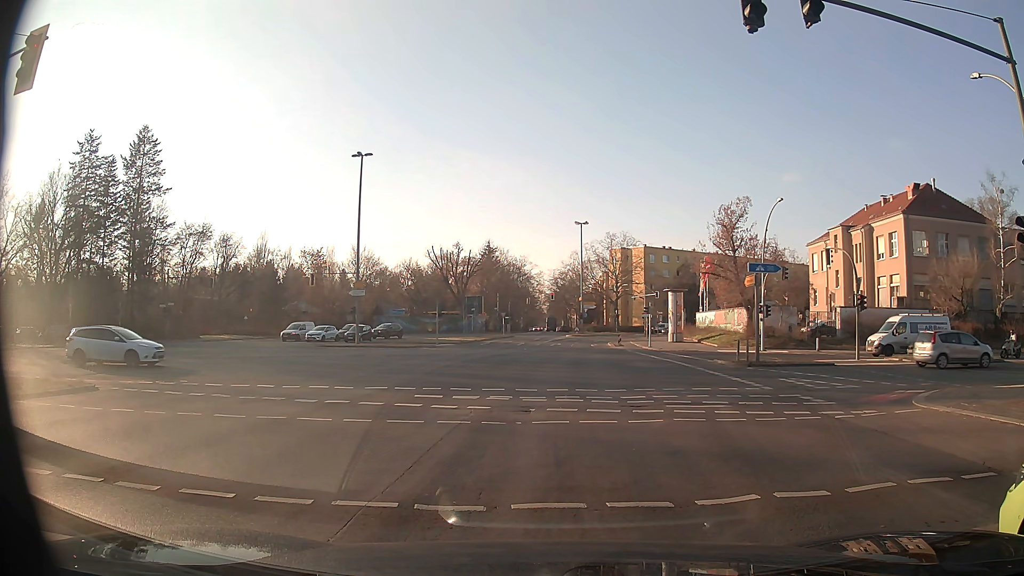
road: secondary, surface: asphalt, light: Day
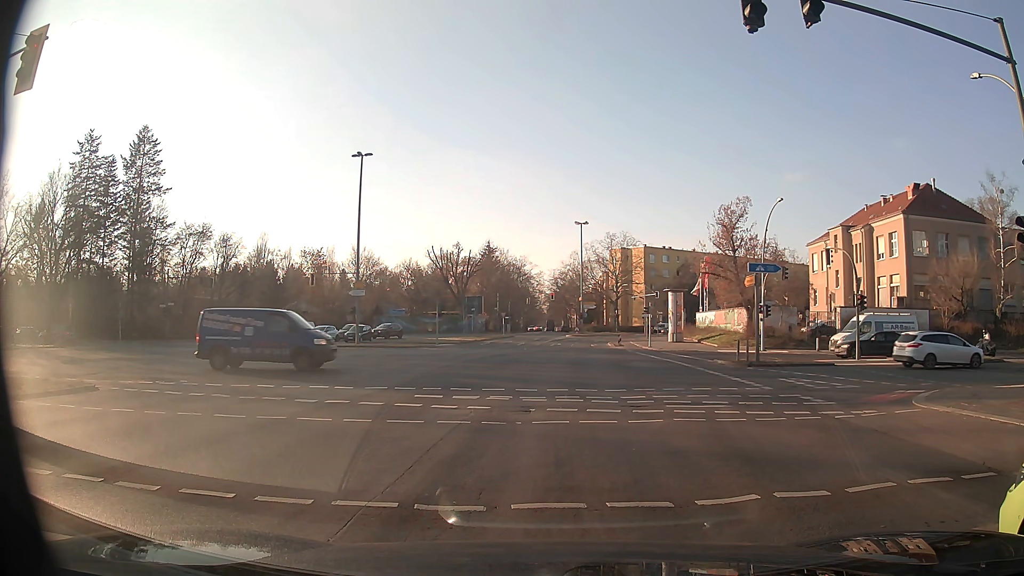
(0.0, 0.0) m; 0°
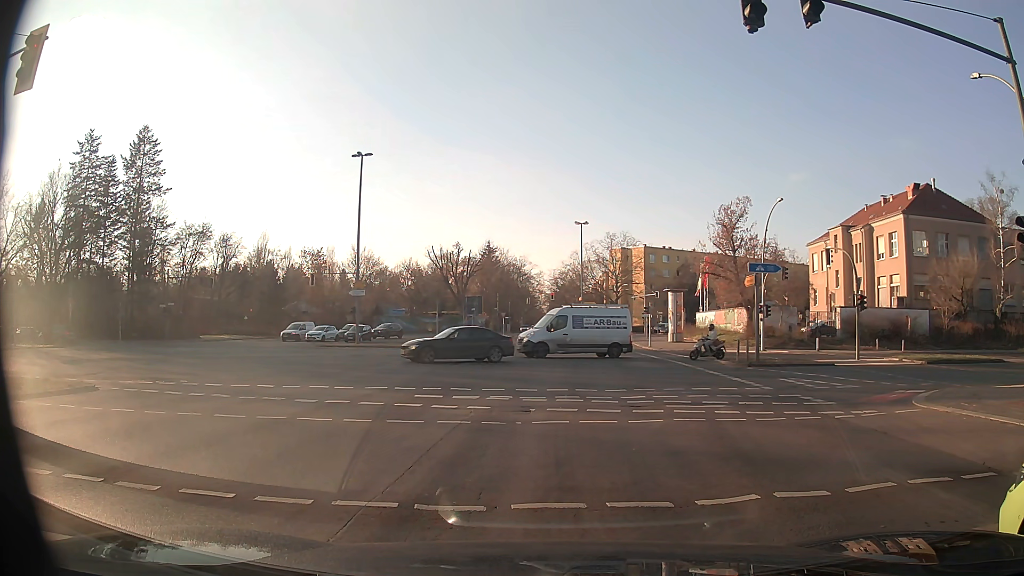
(0.0, 0.0) m; 0°
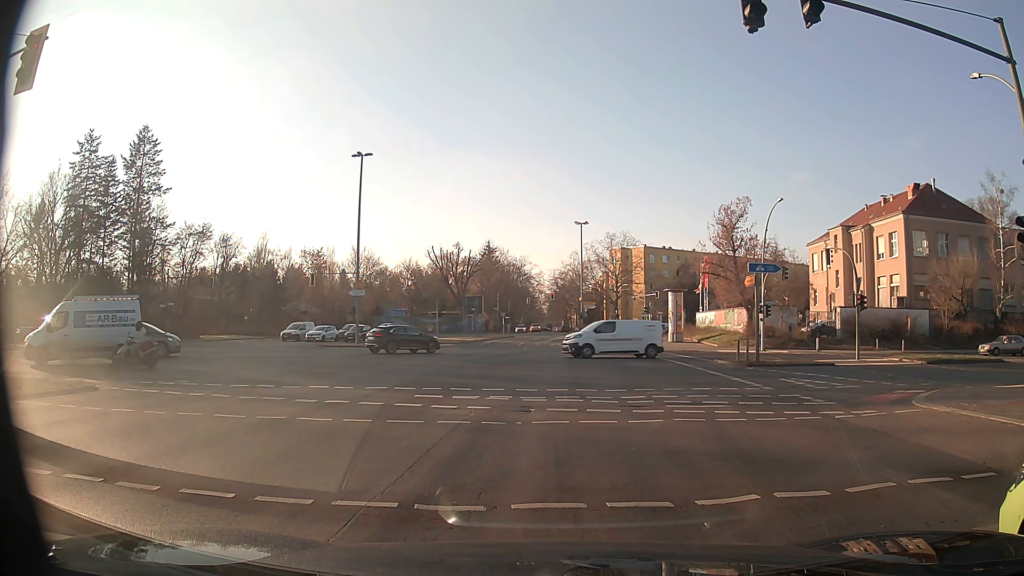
(0.0, 0.0) m; 0°
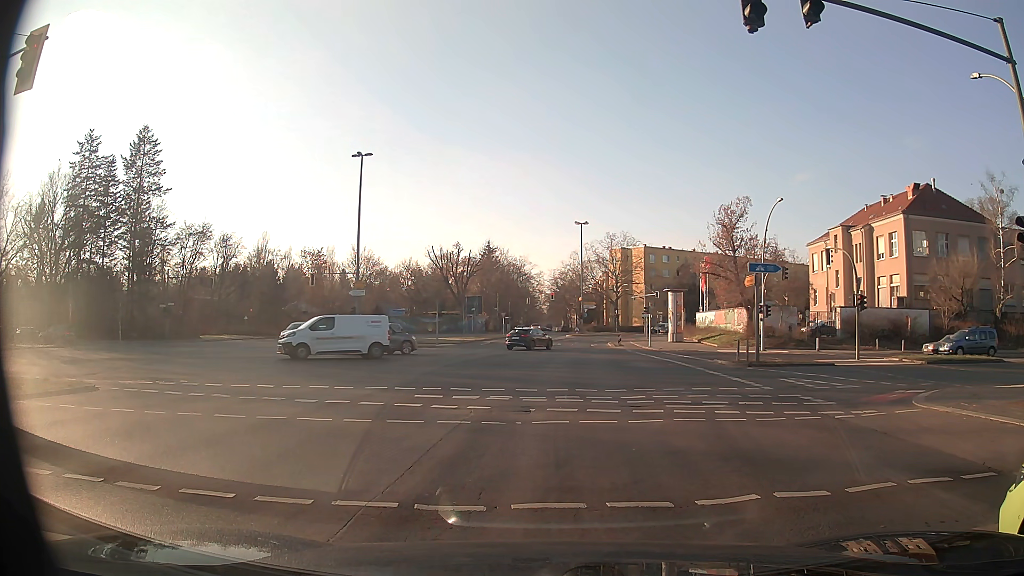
(0.0, 0.0) m; 0°
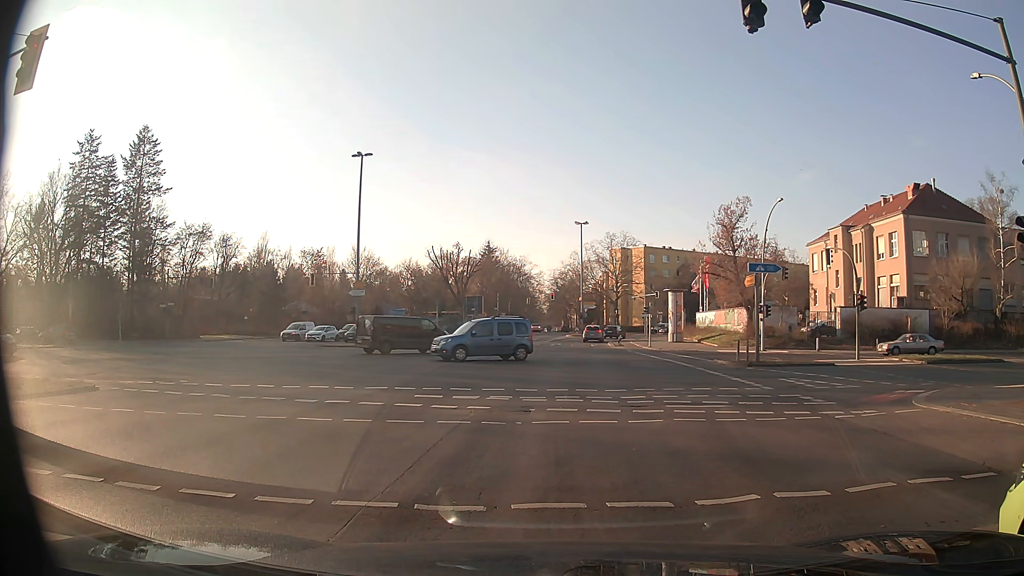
(0.0, 0.0) m; 0°
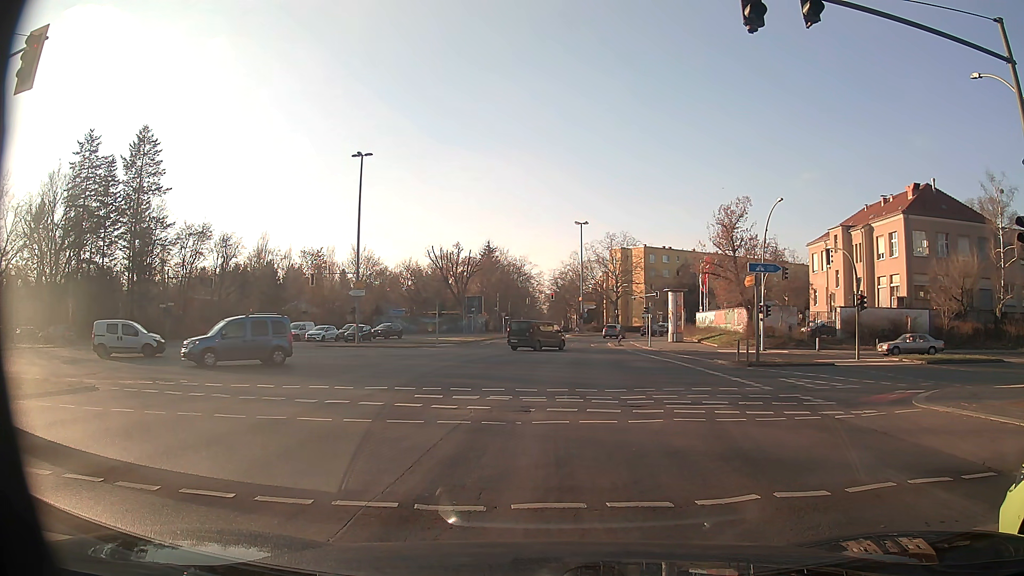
(0.0, 0.0) m; 0°
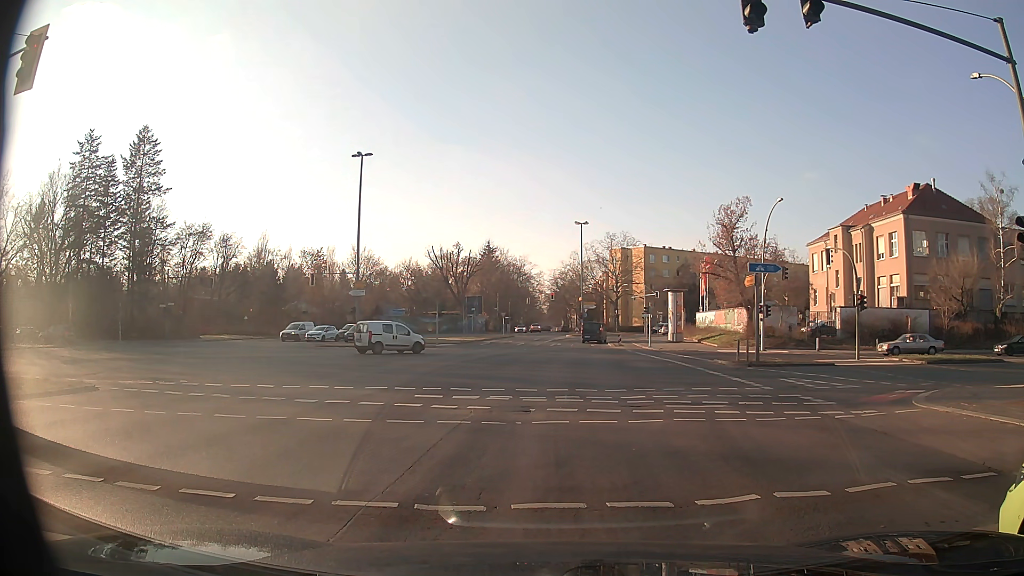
(0.0, 0.0) m; 0°
(+1, +10) (+2, +20) (+3, +30) (+4, +40) (+5, +50) (+6, +60) (+8, +69) (+12, +79) (+16, +88) (+22, +96) m
